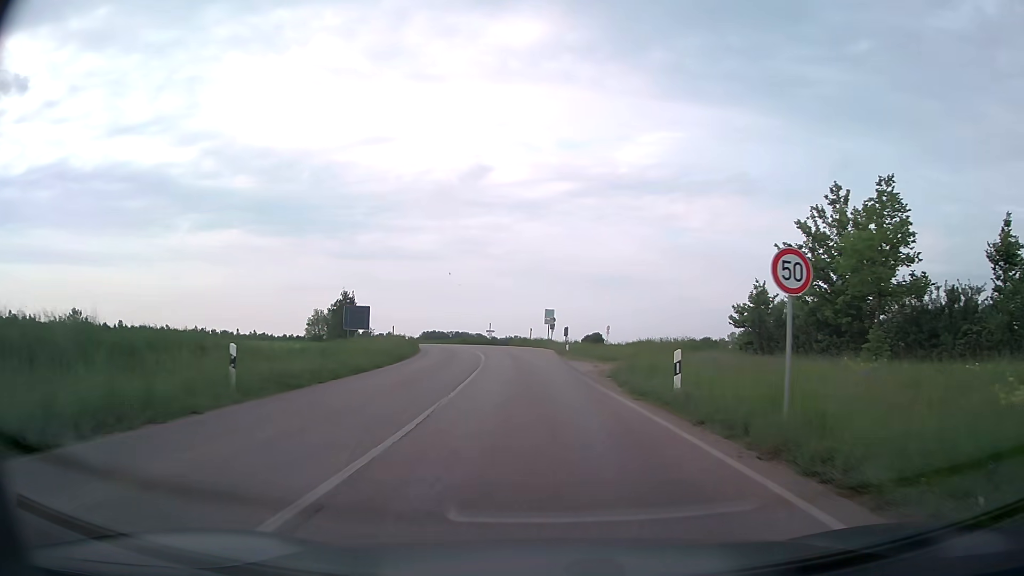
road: secondary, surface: asphalt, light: Day
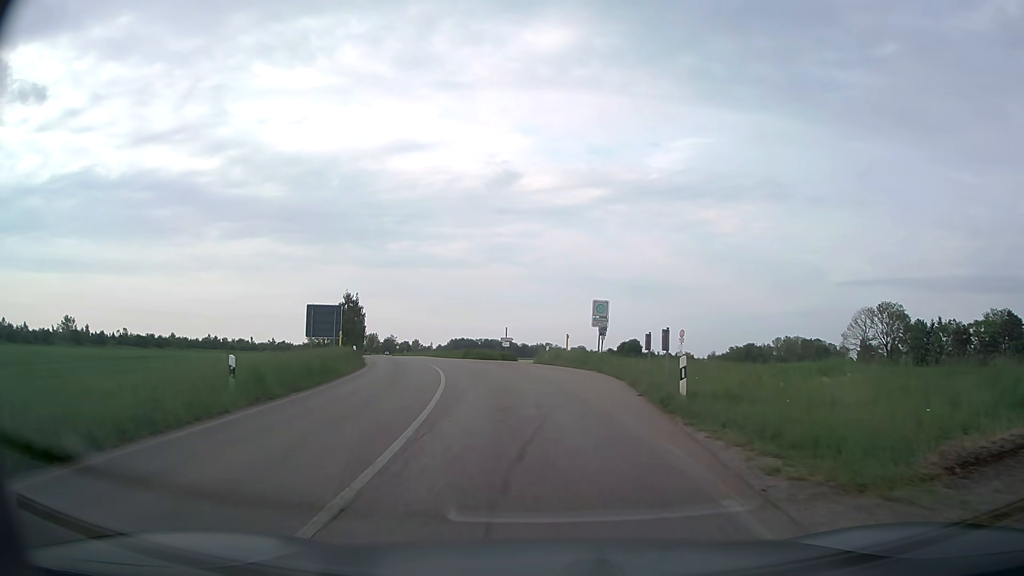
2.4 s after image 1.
(-0.7, +25.0) m; -3°
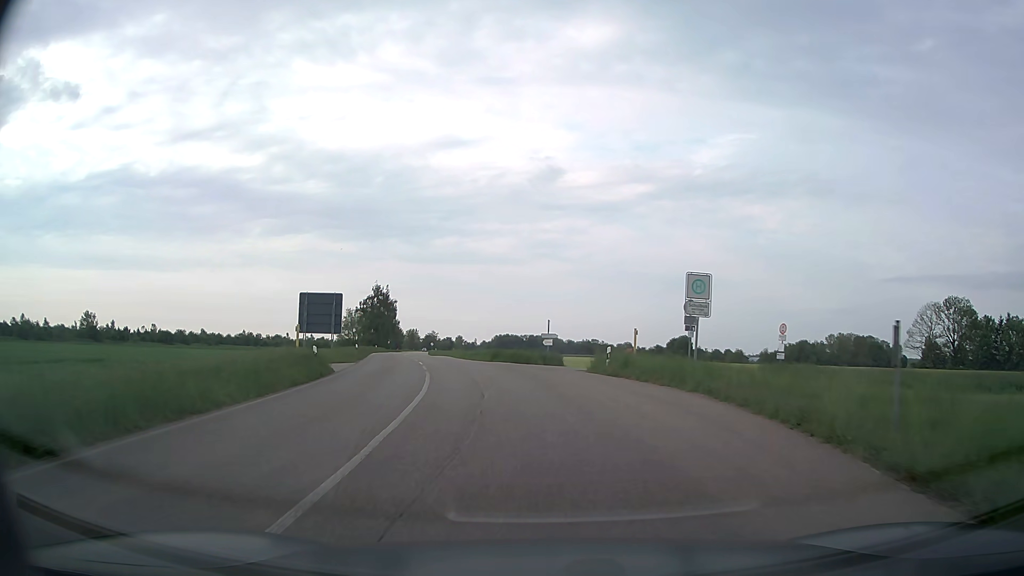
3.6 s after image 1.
(-0.4, +13.1) m; -4°
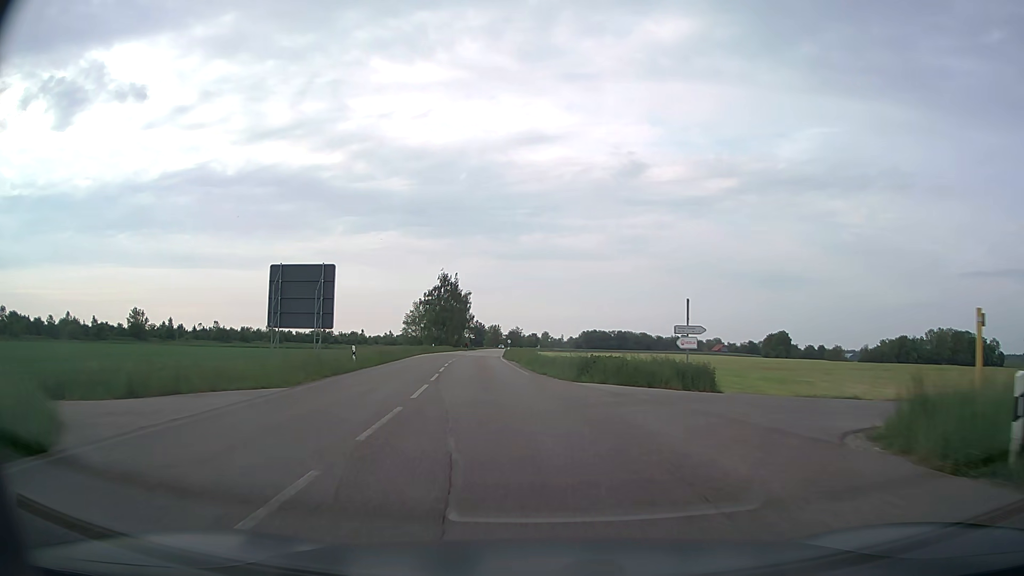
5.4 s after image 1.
(-1.3, +19.9) m; -7°
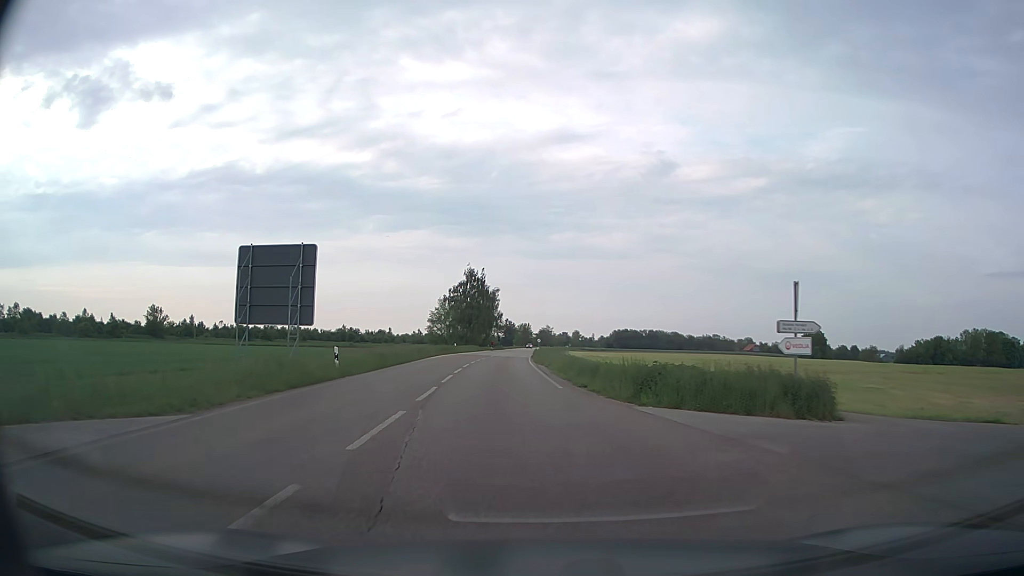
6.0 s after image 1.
(-0.2, +6.9) m; -2°
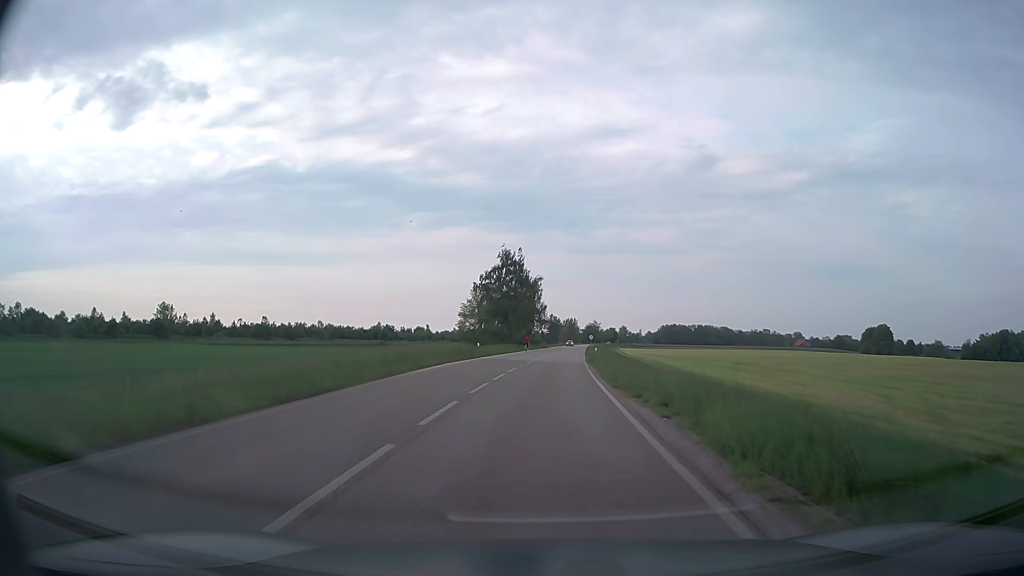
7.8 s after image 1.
(-1.1, +21.5) m; -4°
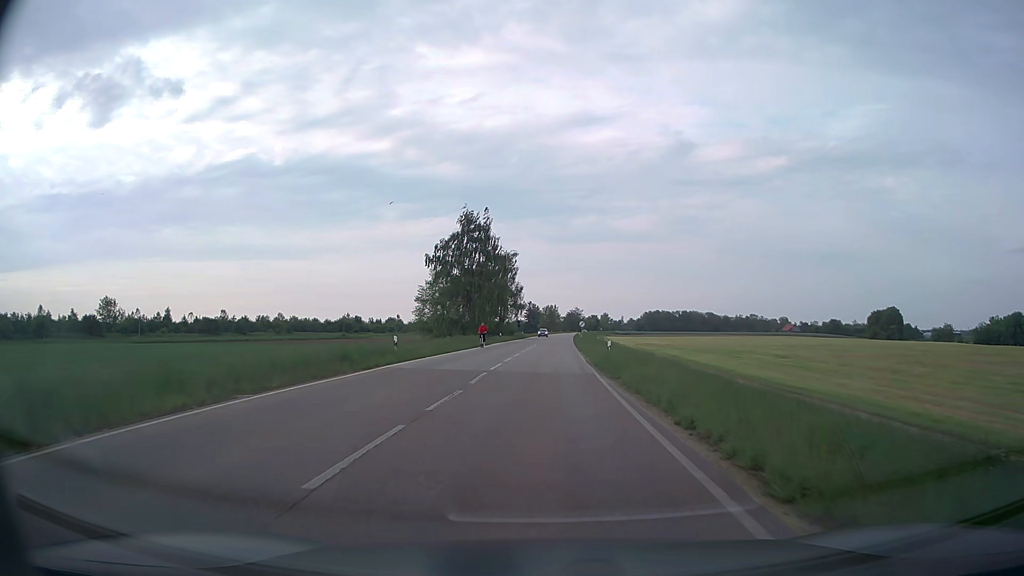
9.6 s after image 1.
(+0.4, +22.9) m; +2°
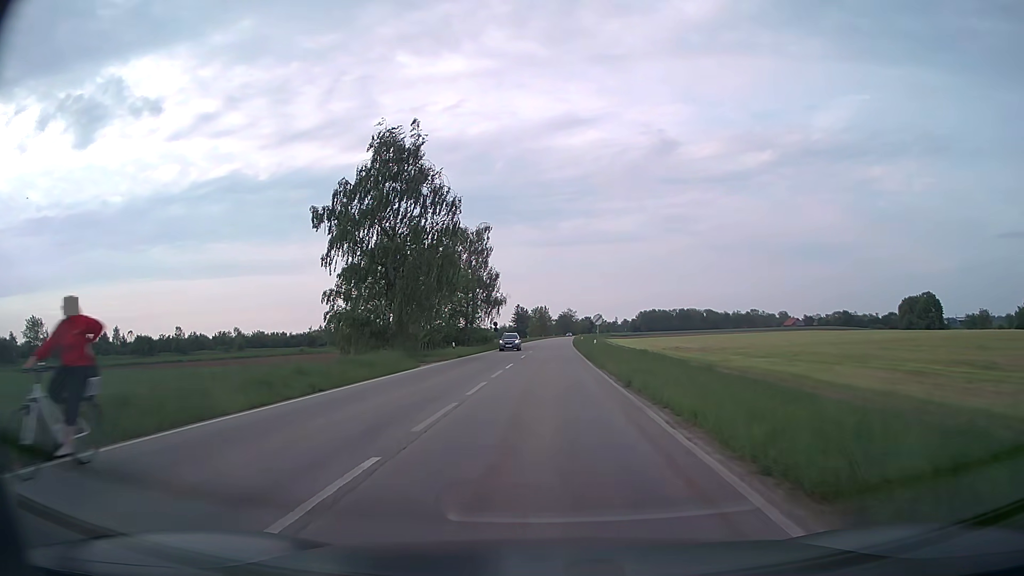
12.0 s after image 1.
(+0.2, +32.2) m; +1°
(0, +10) (0, +20) (0, +30) (+1, +40) (+1, +50) (+1, +60) (+2, +70) (+2, +80) (+2, +90) (+3, +100) m
